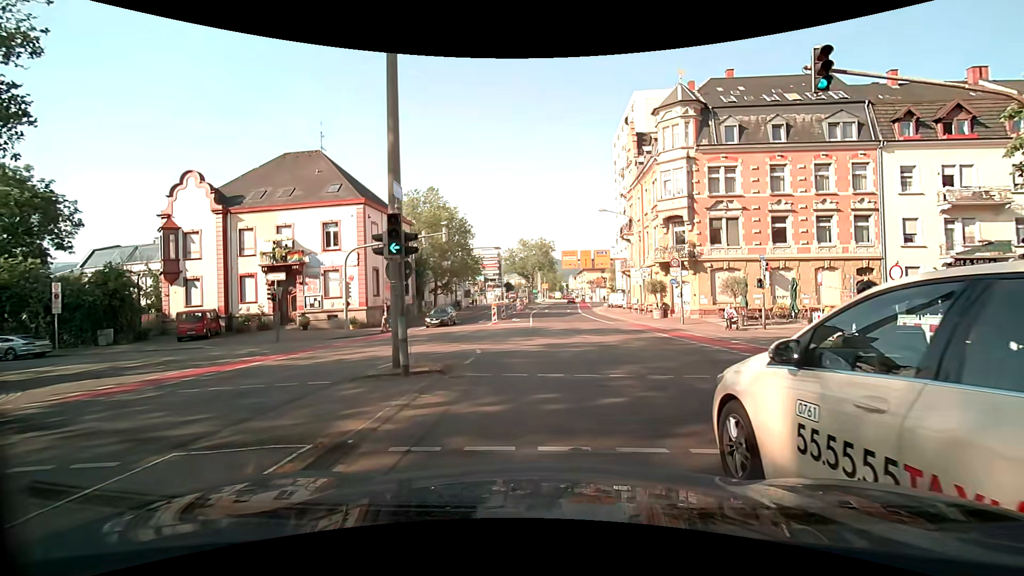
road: secondary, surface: asphalt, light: Day
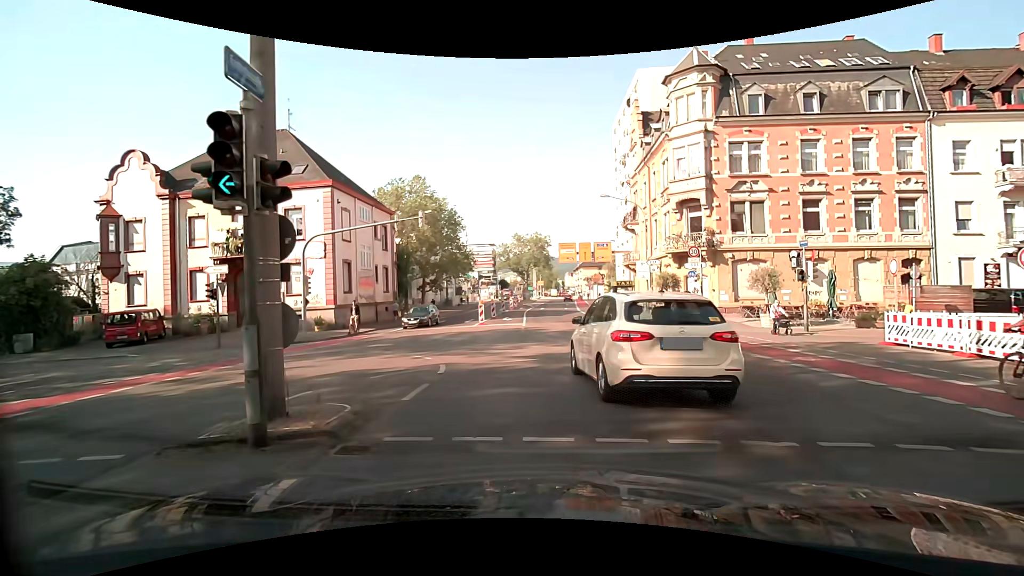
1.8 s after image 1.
(0.0, +5.1) m; +3°
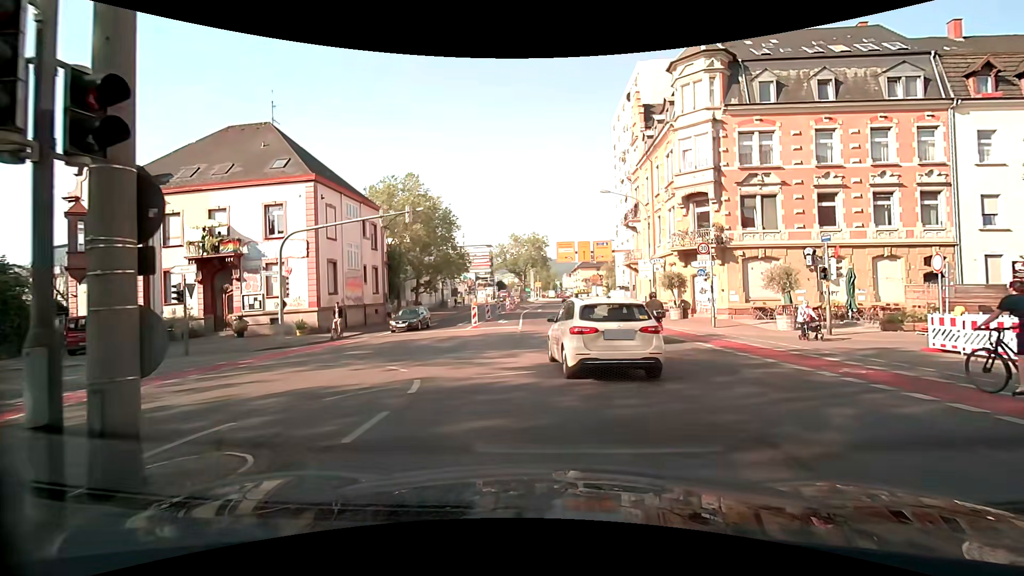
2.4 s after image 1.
(-0.1, +2.1) m; -1°
